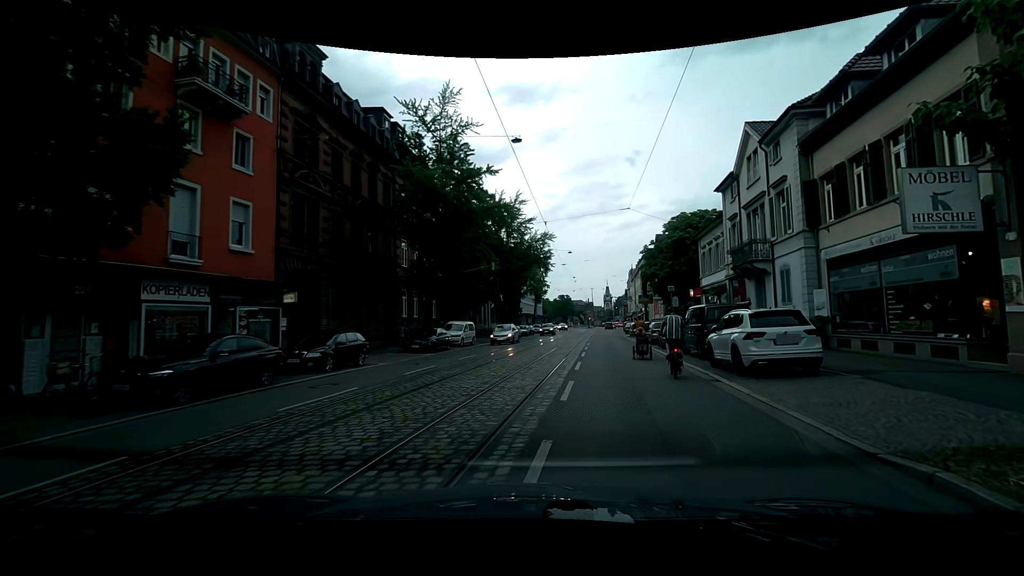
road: secondary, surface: asphalt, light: Day
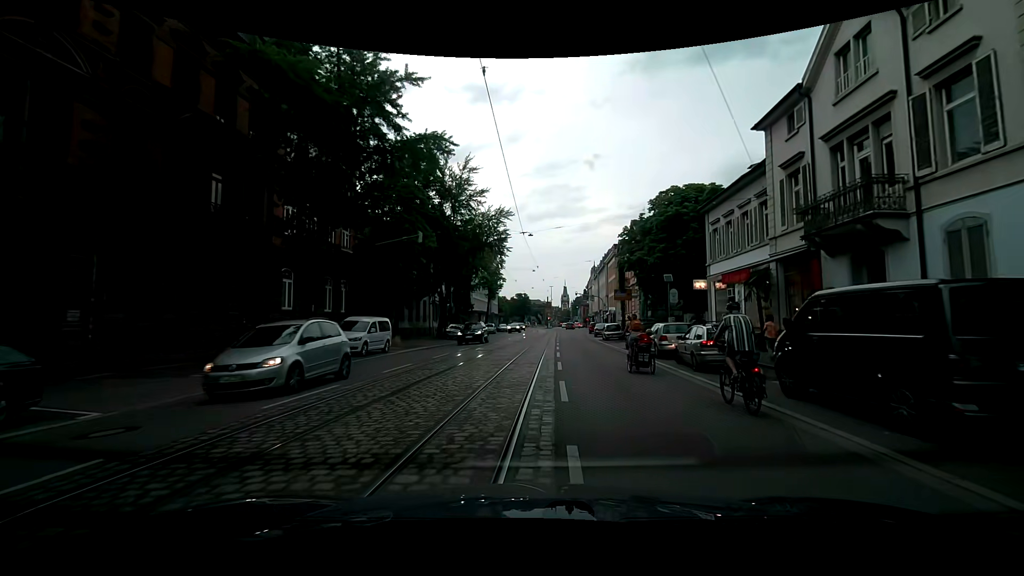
(+0.4, +12.6) m; +3°
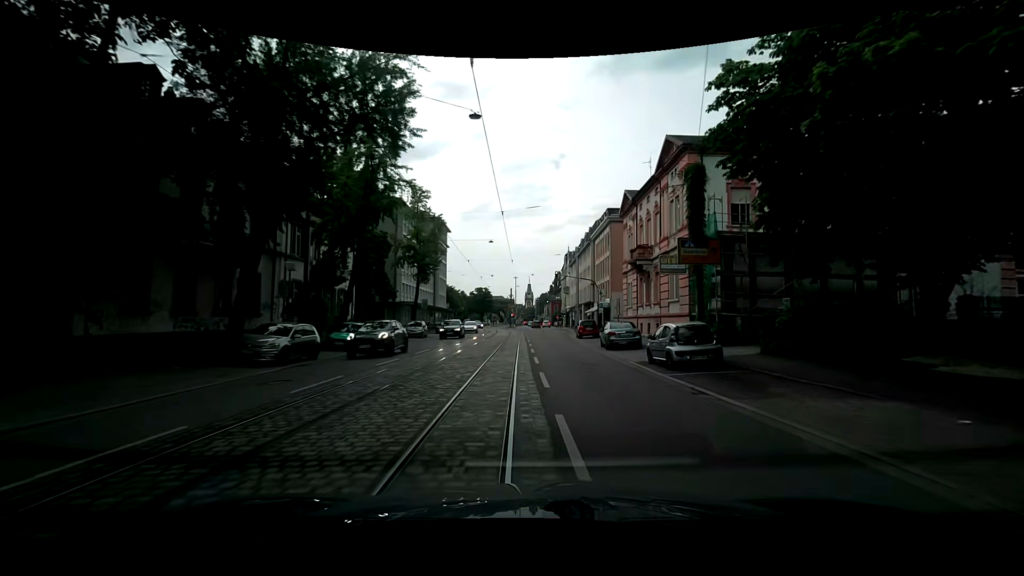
(+1.0, +28.7) m; +4°
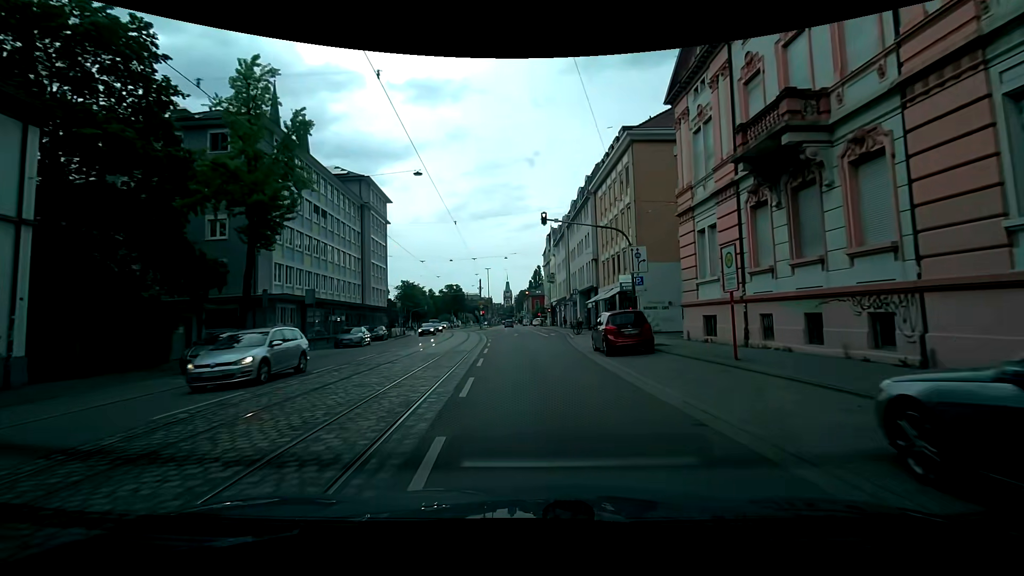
(+0.9, +25.5) m; +2°
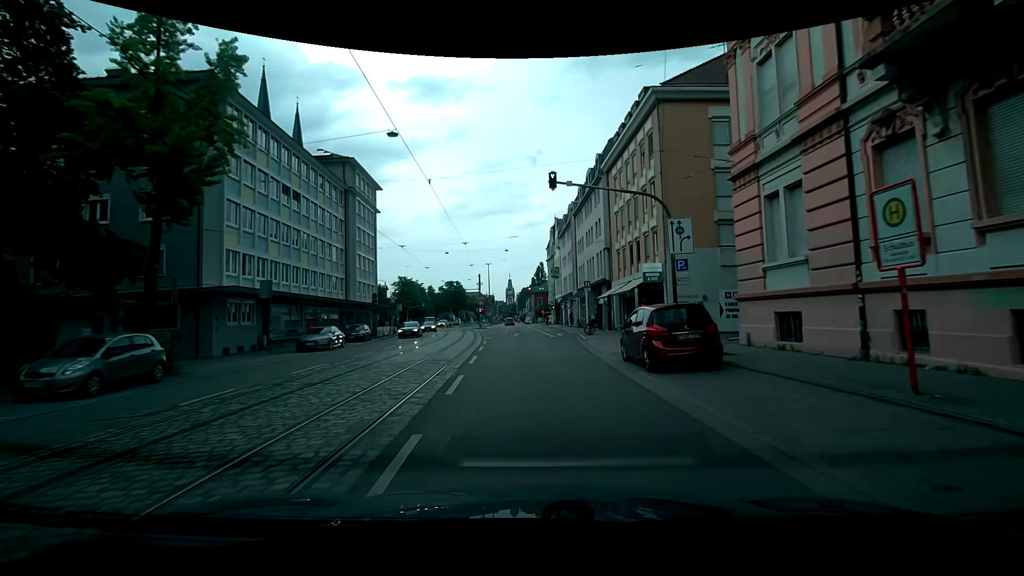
(+0.1, +6.0) m; -1°
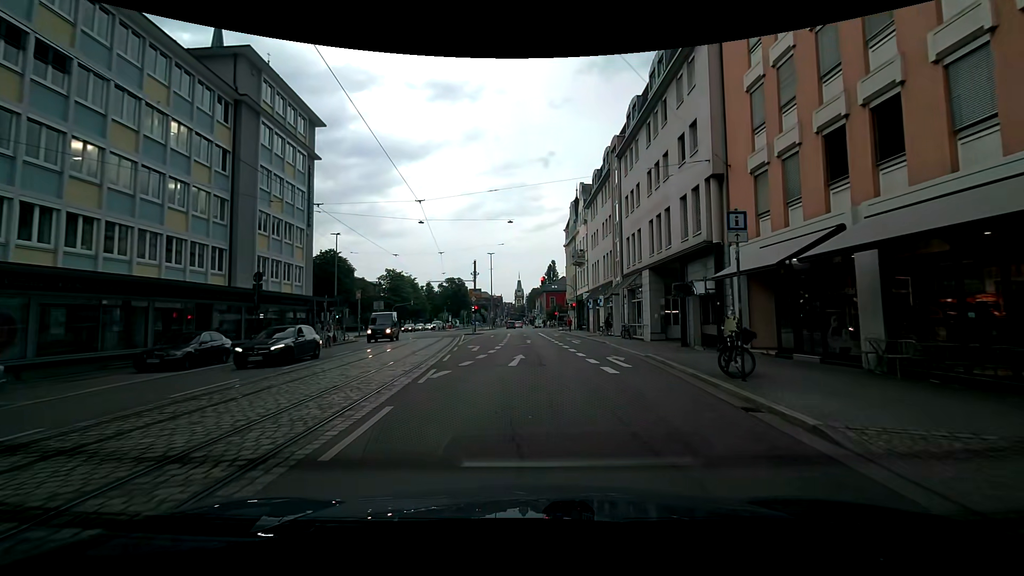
(+0.2, +21.8) m; 0°
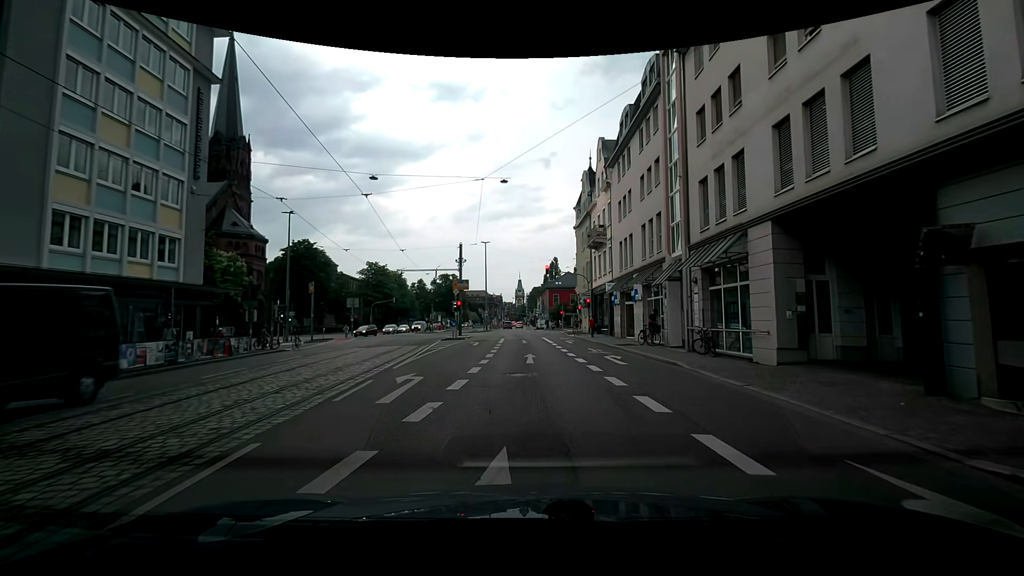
(-0.1, +14.1) m; -1°
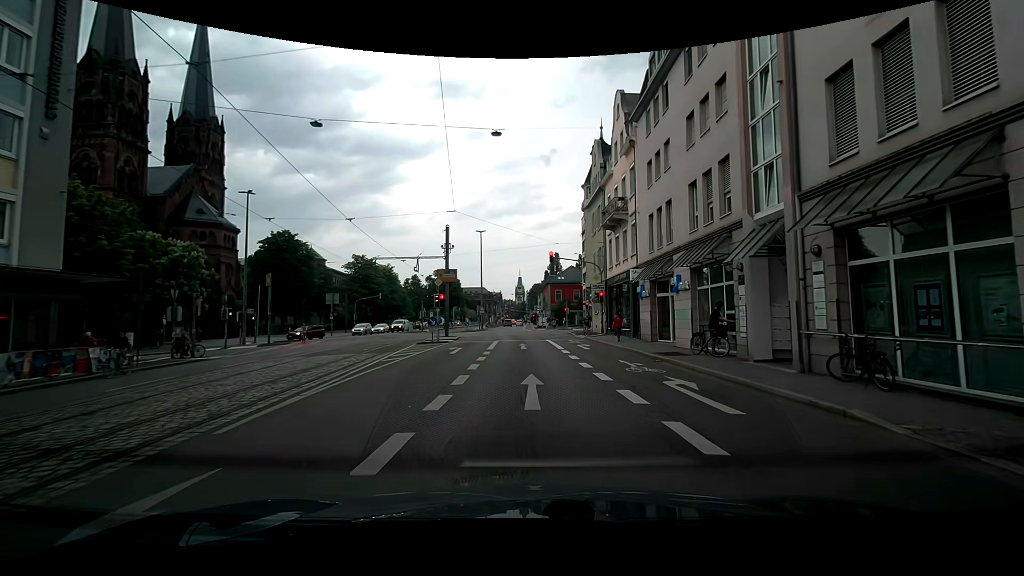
(+0.1, +8.3) m; 0°
